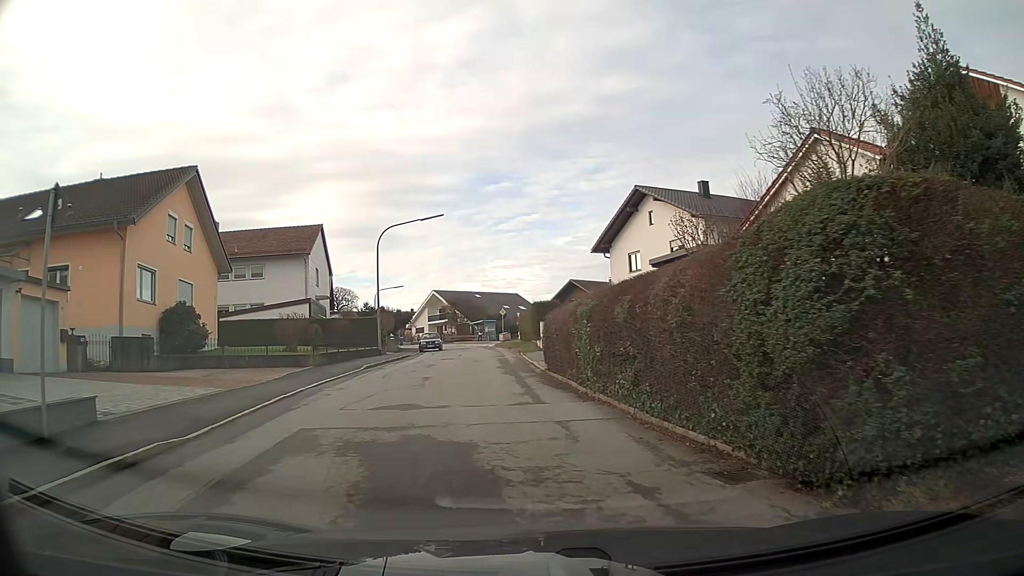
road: residential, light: Day
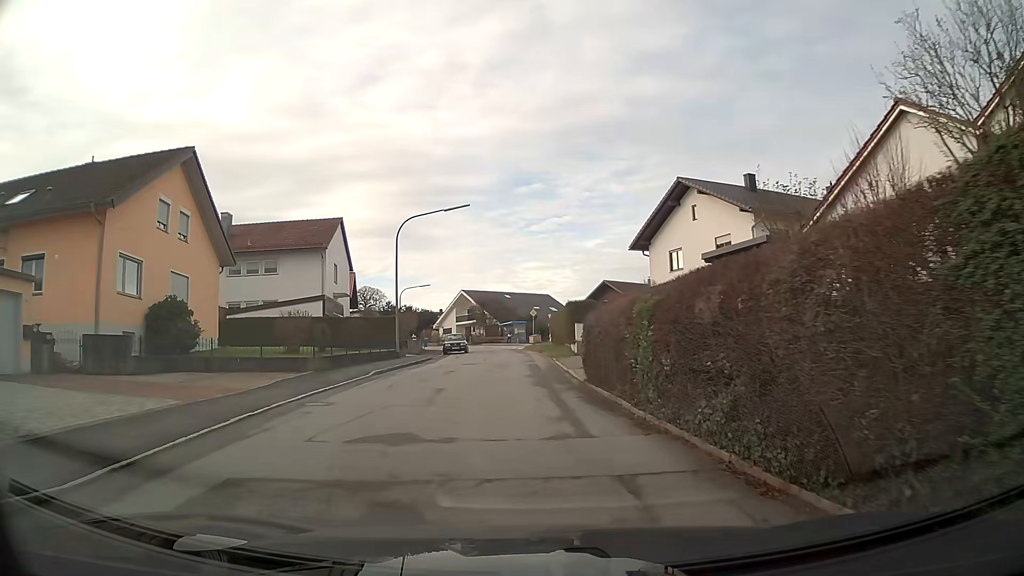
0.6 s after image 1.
(-0.1, +3.4) m; -2°
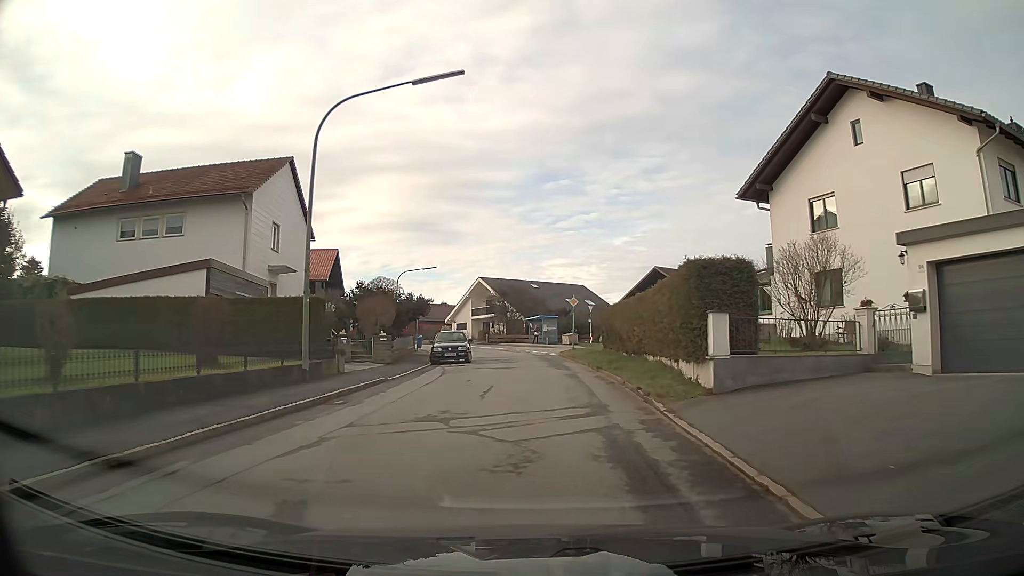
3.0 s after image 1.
(-0.4, +18.2) m; -1°
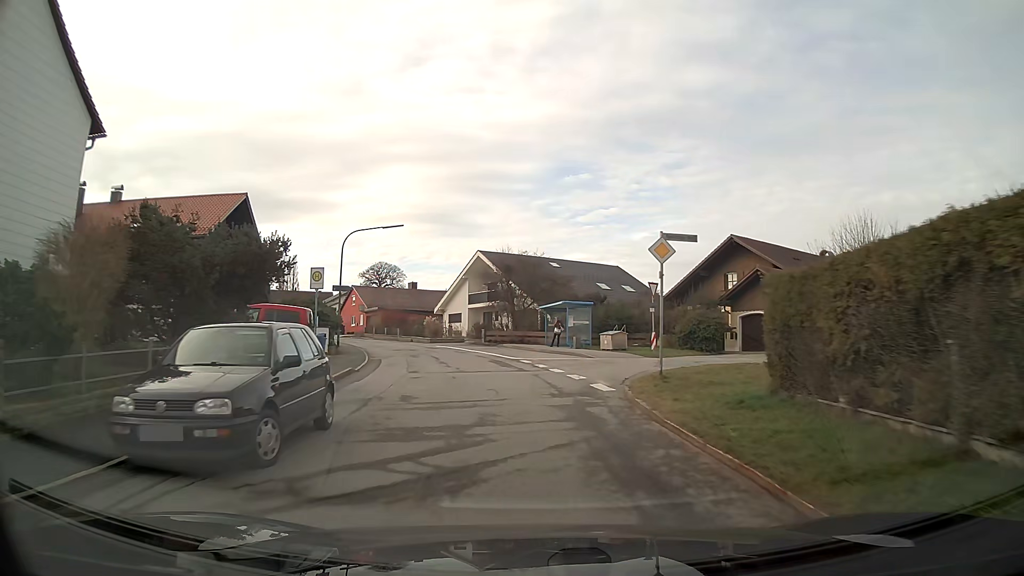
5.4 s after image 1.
(-0.3, +23.1) m; -3°
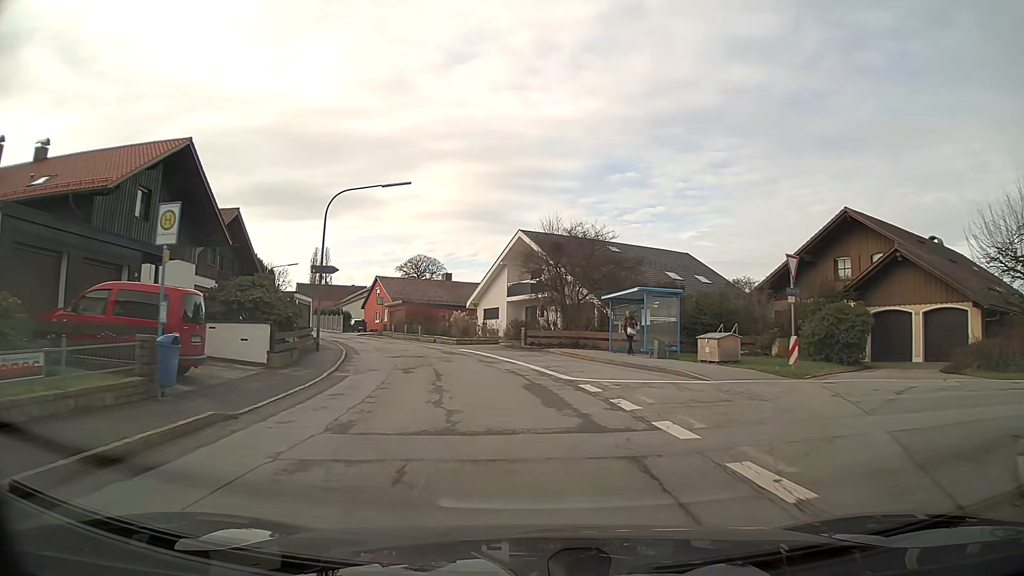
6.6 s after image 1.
(-0.4, +12.0) m; -4°
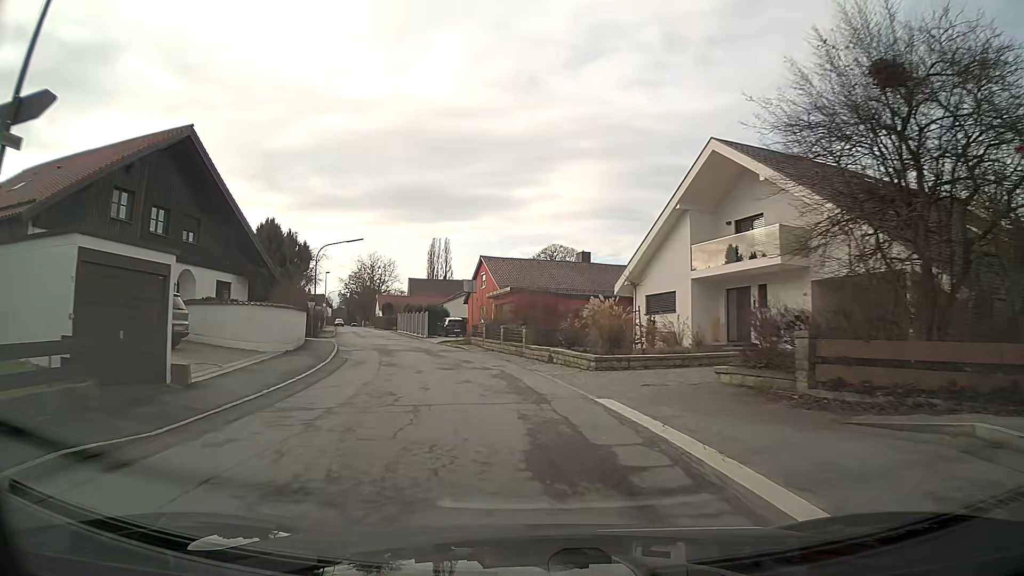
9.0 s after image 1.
(-2.5, +24.5) m; -13°
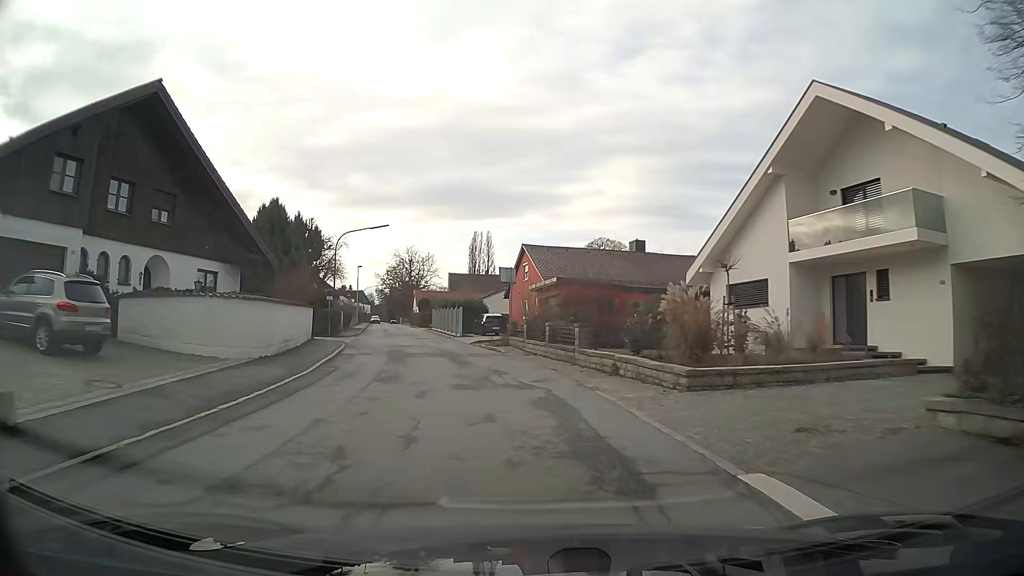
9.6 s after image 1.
(-0.2, +6.3) m; -4°
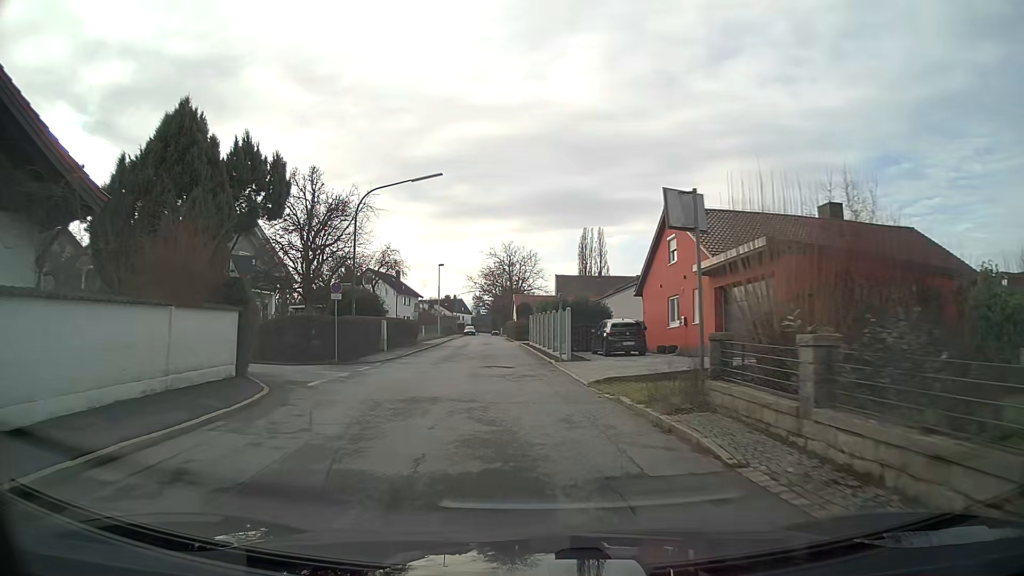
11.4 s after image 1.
(-1.6, +19.1) m; -9°
